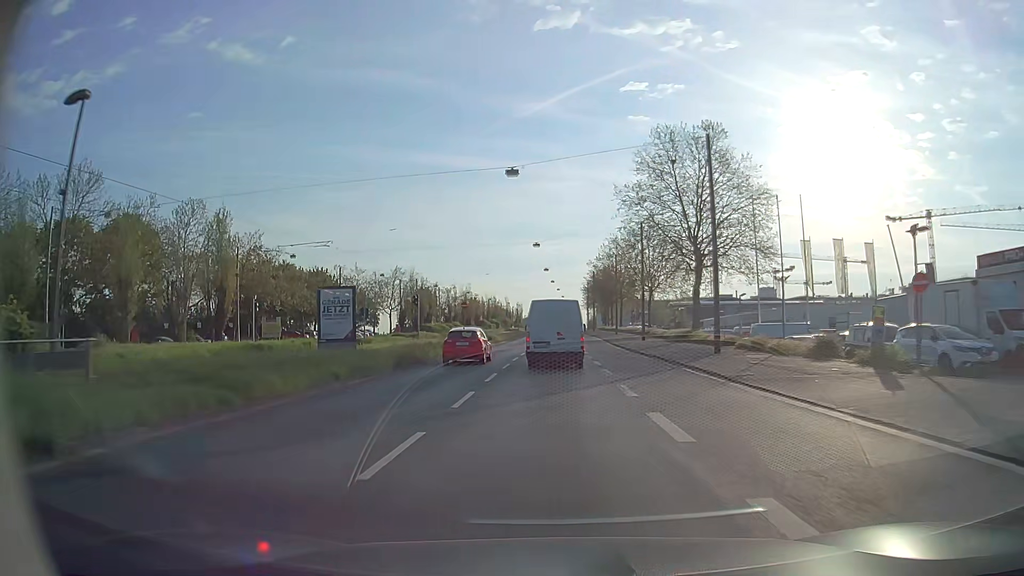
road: primary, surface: asphalt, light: Day
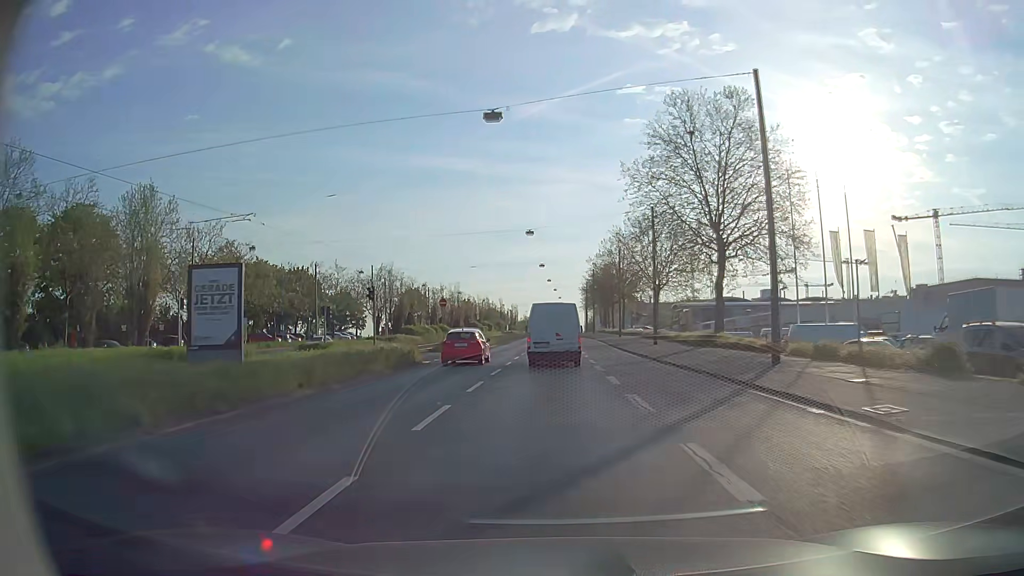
(0.0, +9.0) m; 0°
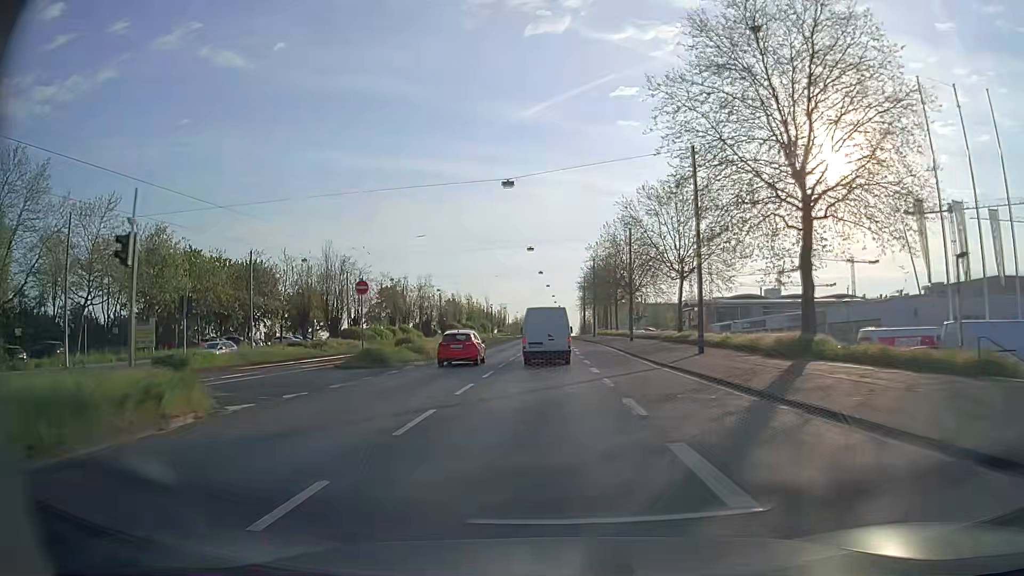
(+0.1, +18.1) m; 0°
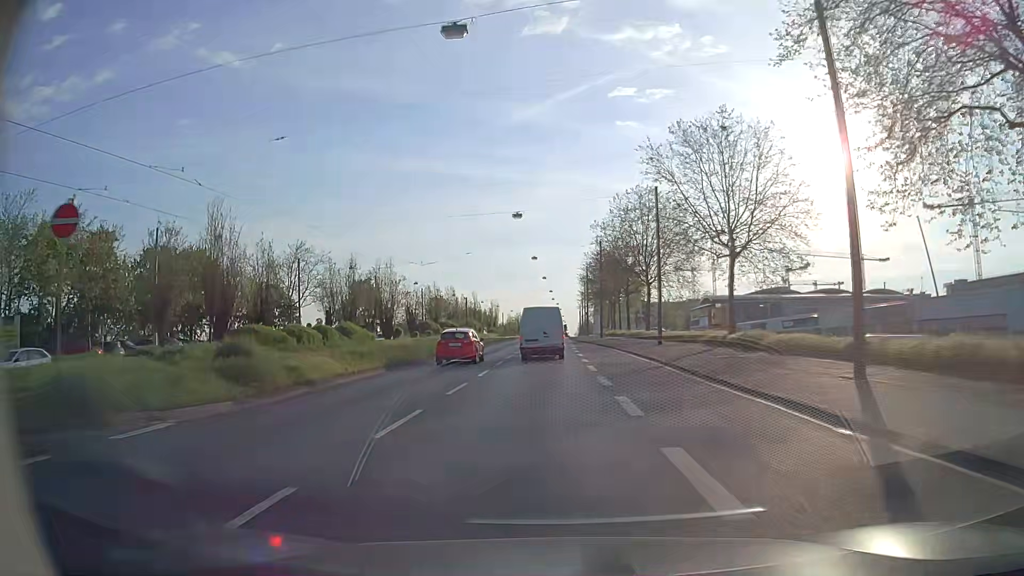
(+0.1, +18.4) m; 0°
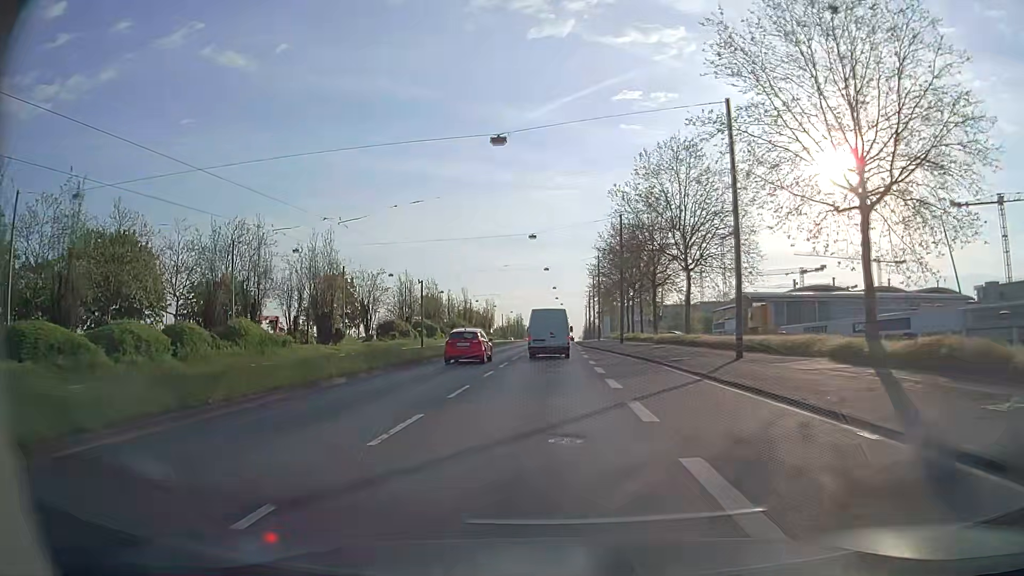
(0.0, +18.6) m; 0°
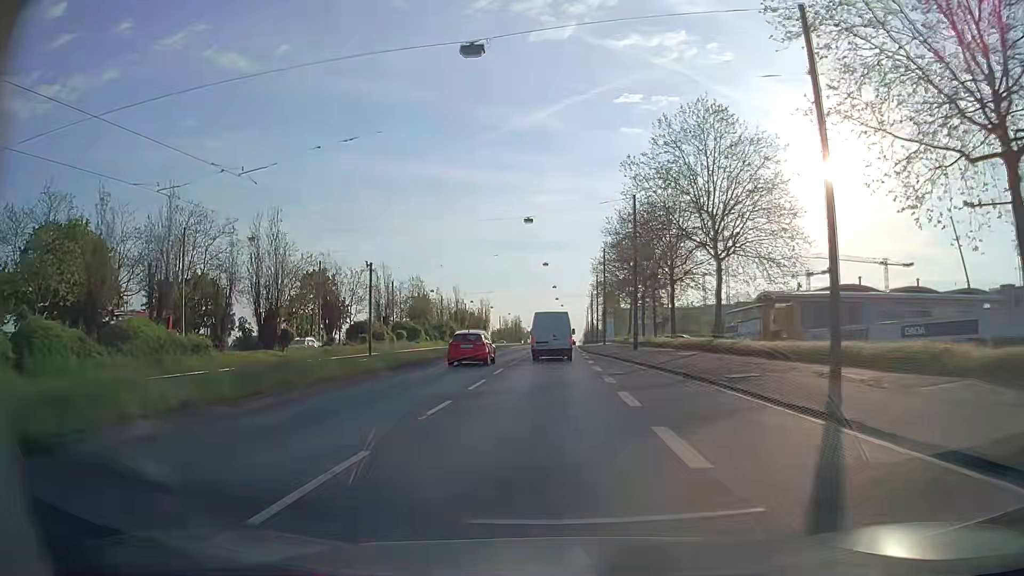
(0.0, +9.4) m; 0°
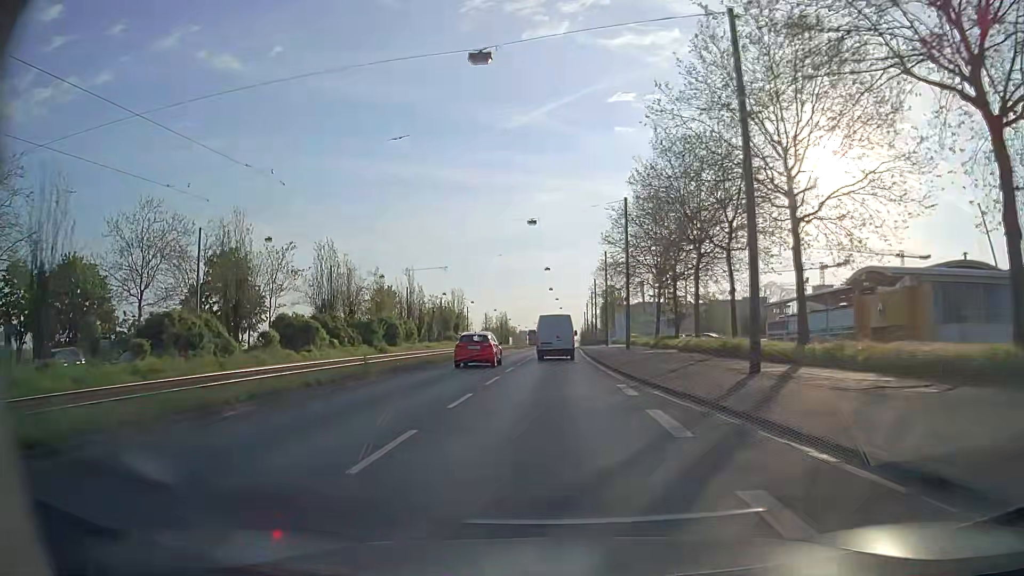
(+0.2, +28.2) m; +1°
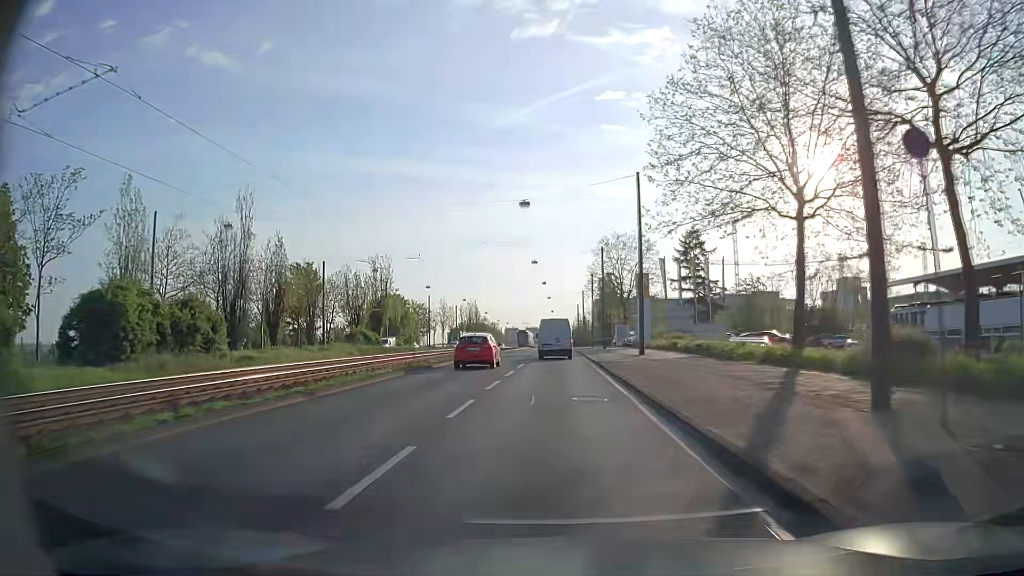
(+0.2, +37.1) m; +2°
(0, +10) (0, +20) (0, +30) (0, +40) (0, +50) (0, +60) (0, +70) (0, +80) (0, +90) (0, +100) m
